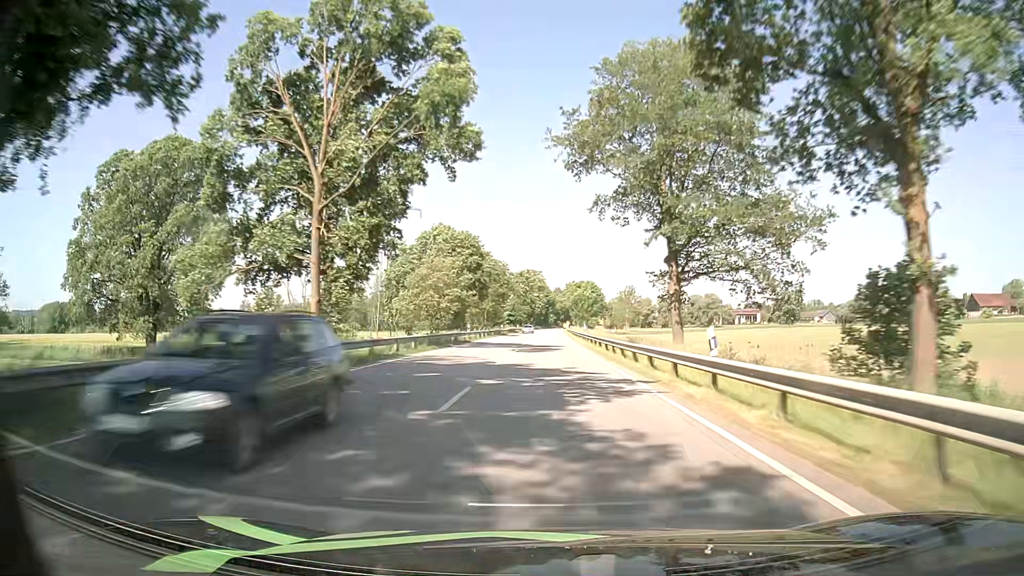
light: Day
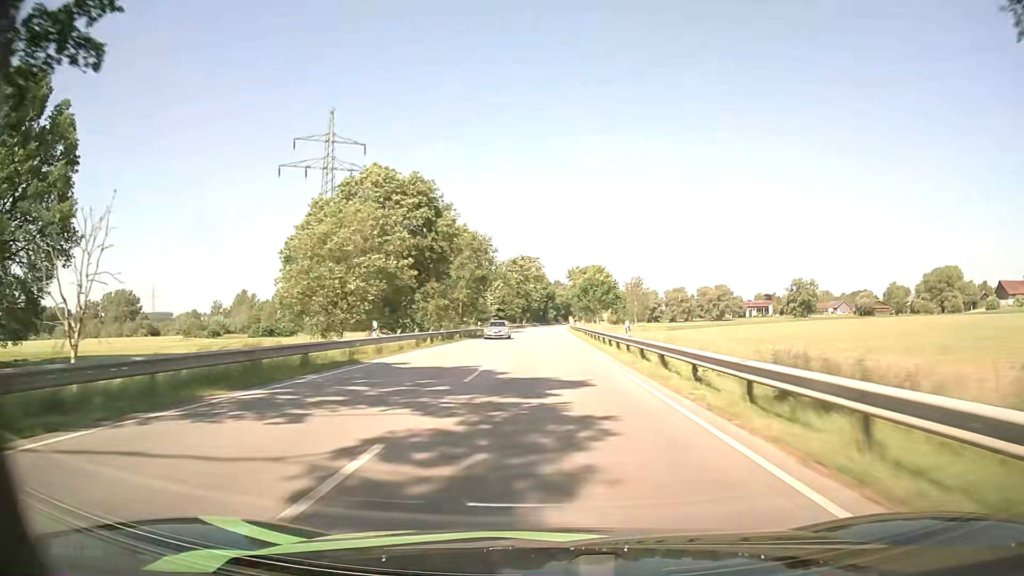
(+0.1, +31.0) m; 0°
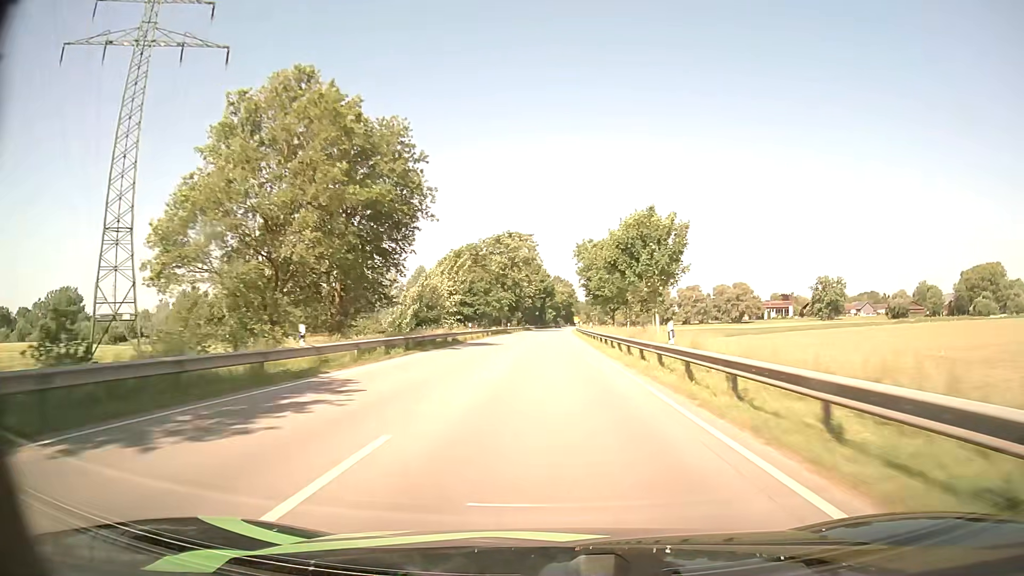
(+0.1, +47.3) m; 0°
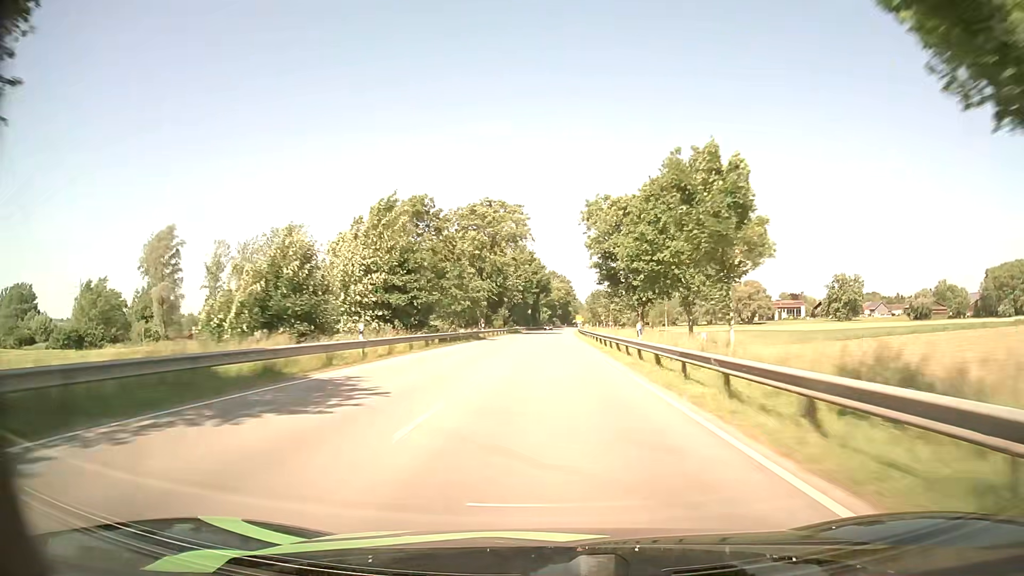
(+0.3, +31.6) m; +1°
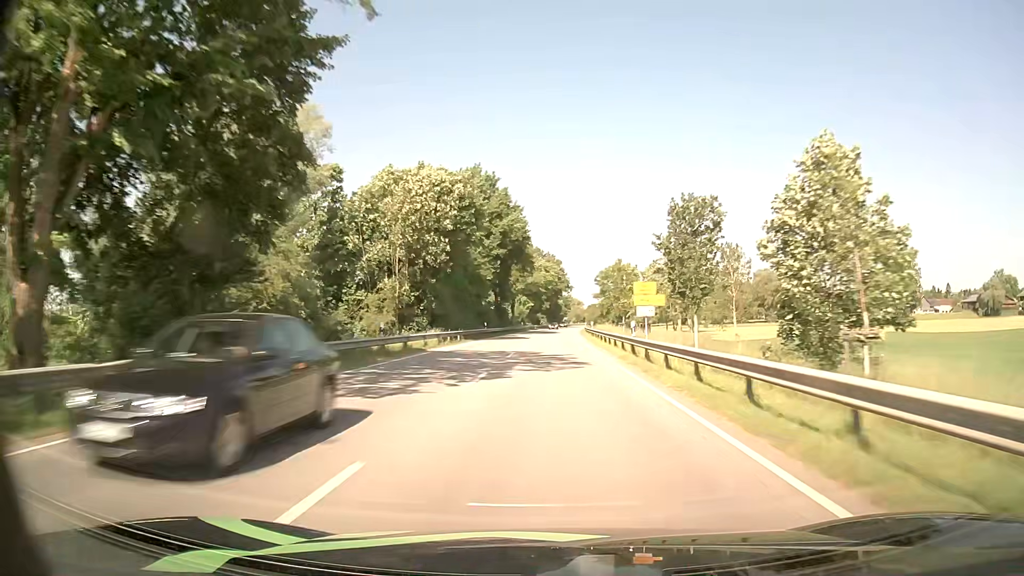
(+0.9, +77.6) m; +1°
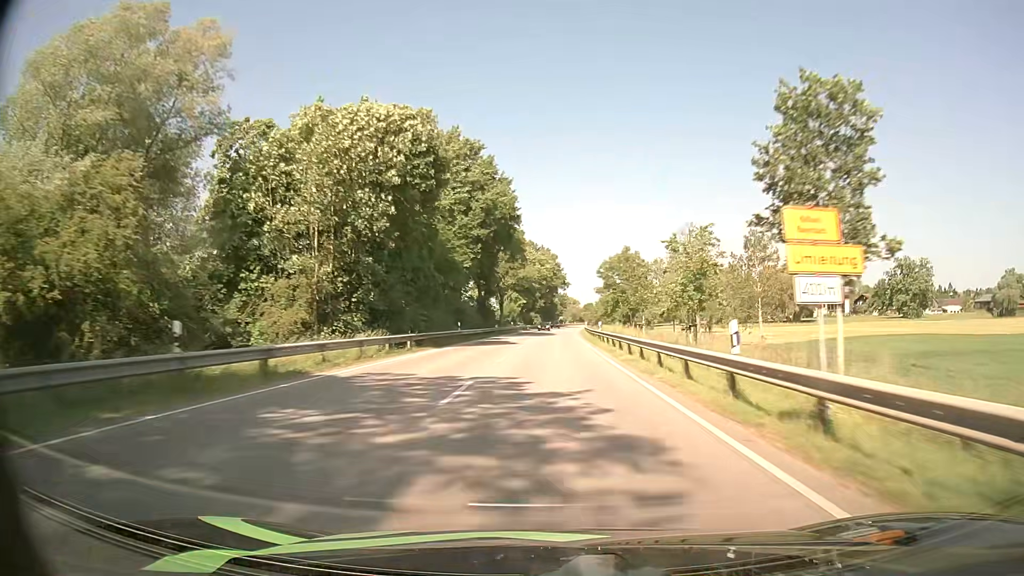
(+0.1, +15.2) m; 0°
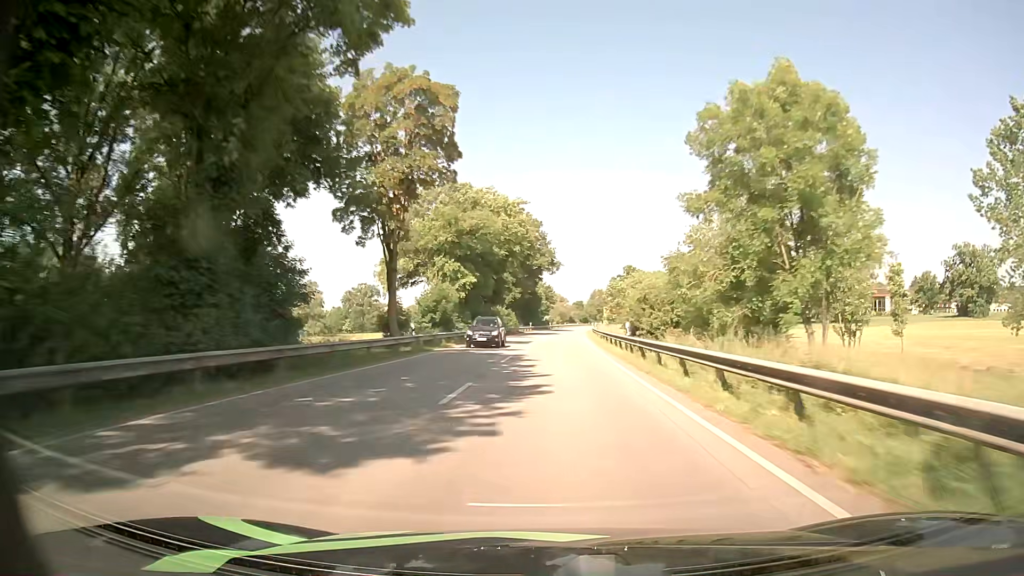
(+0.7, +59.4) m; +1°
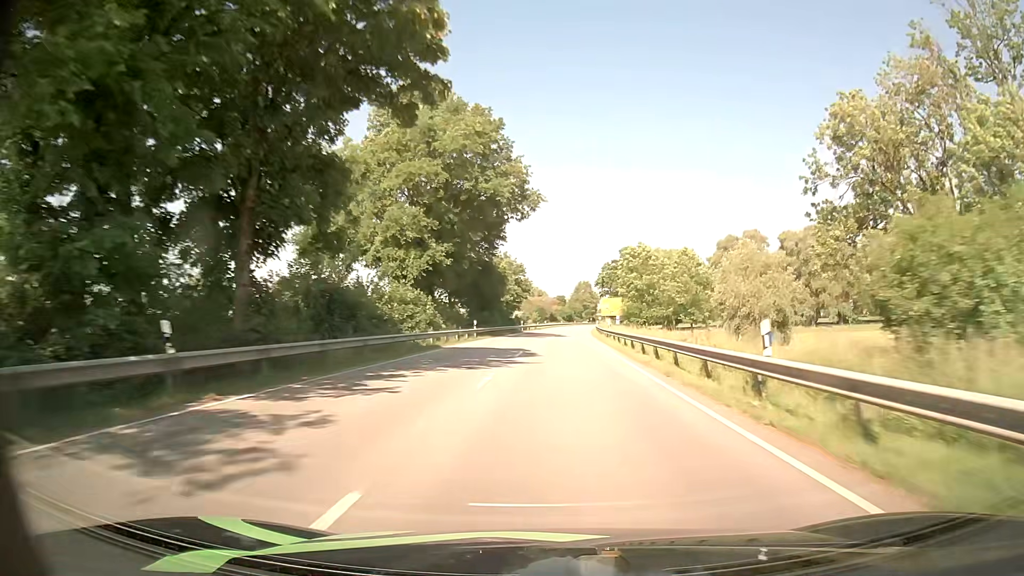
(+0.9, +57.4) m; +2°
(0, +10) (0, +20) (0, +30) (0, +40) (+1, +50) (+1, +60) (+2, +70) (+2, +80) (+3, +90) (+3, +100) m
